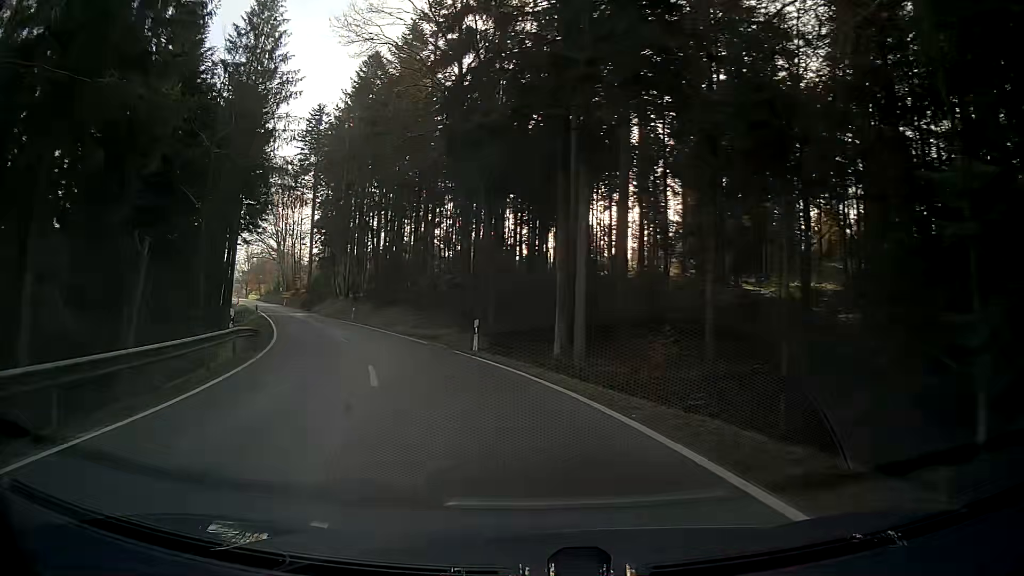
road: tertiary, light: Day
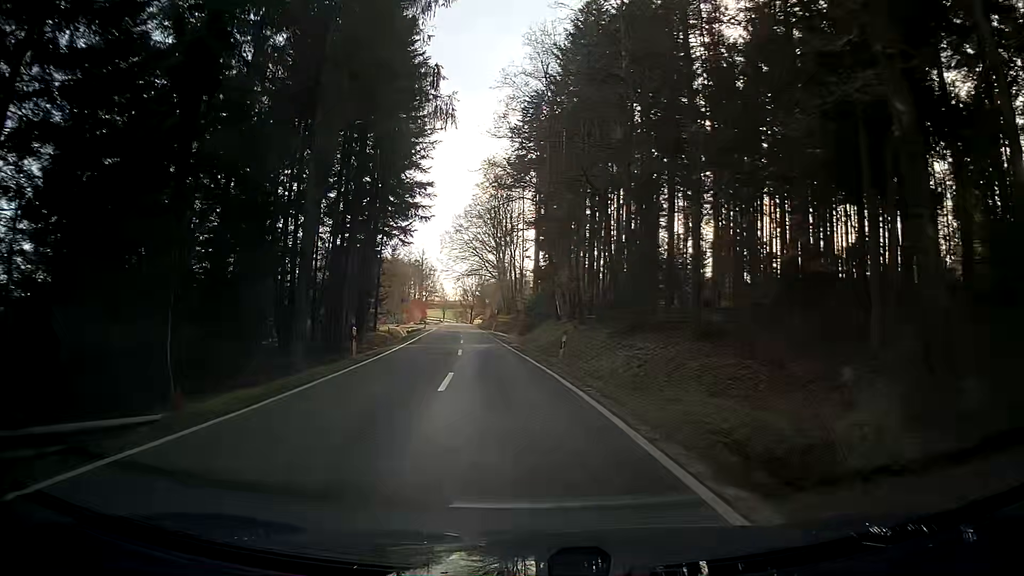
(-4.5, +24.0) m; -21°
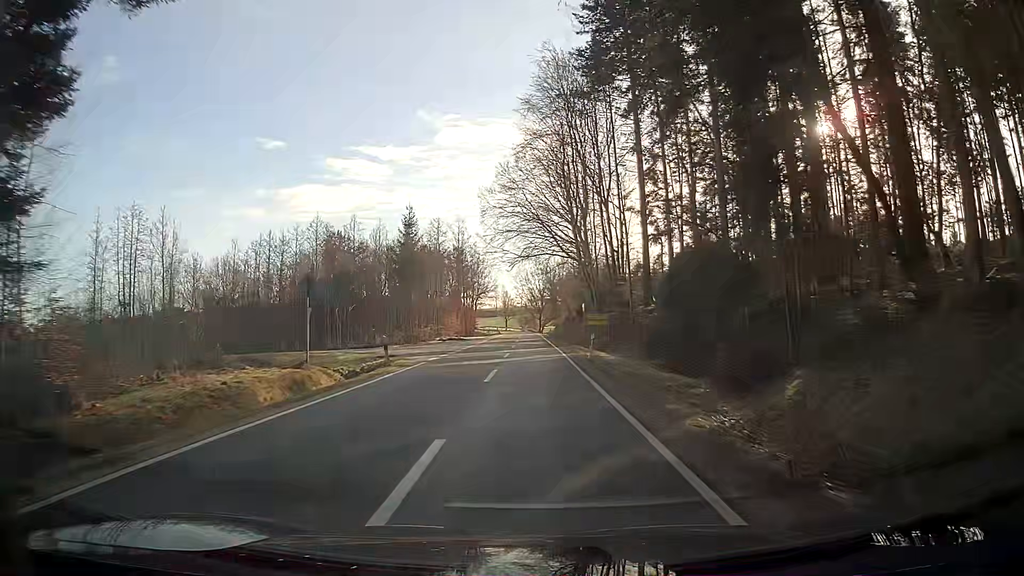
(-1.8, +45.0) m; -2°
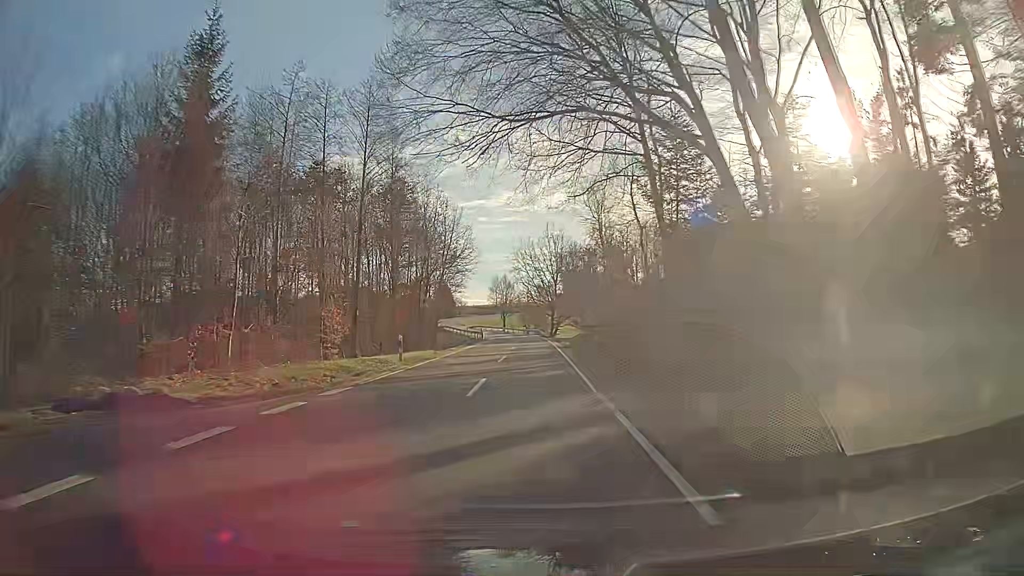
(-1.1, +51.7) m; -2°
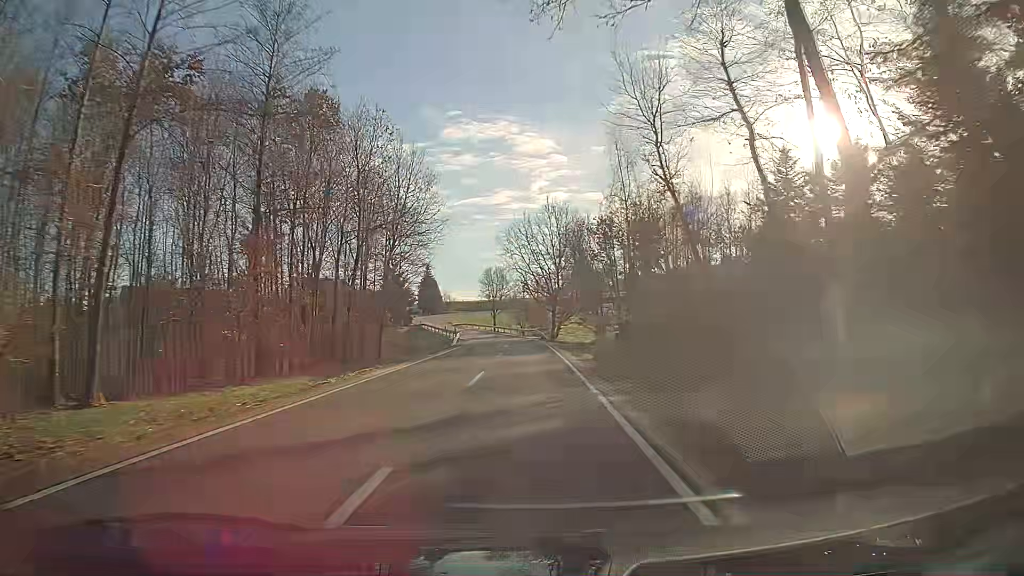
(+0.1, +22.0) m; +1°
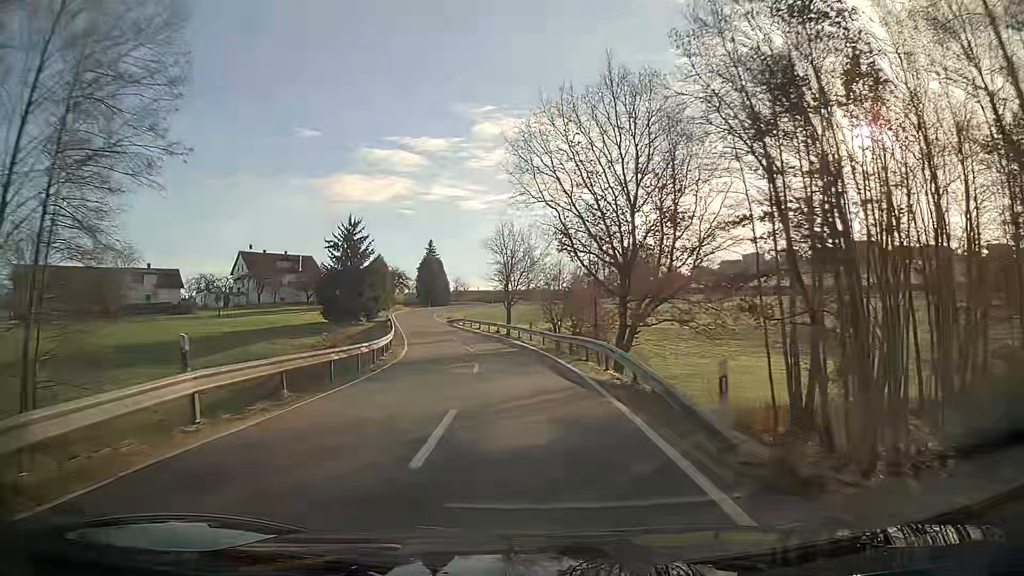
(-0.8, +43.9) m; -4°
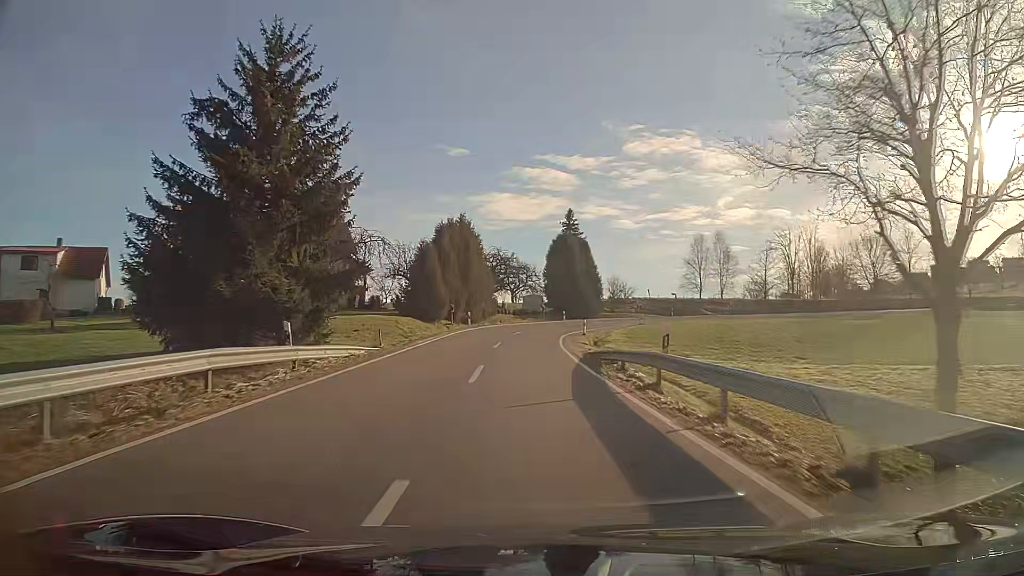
(-5.9, +52.1) m; -12°
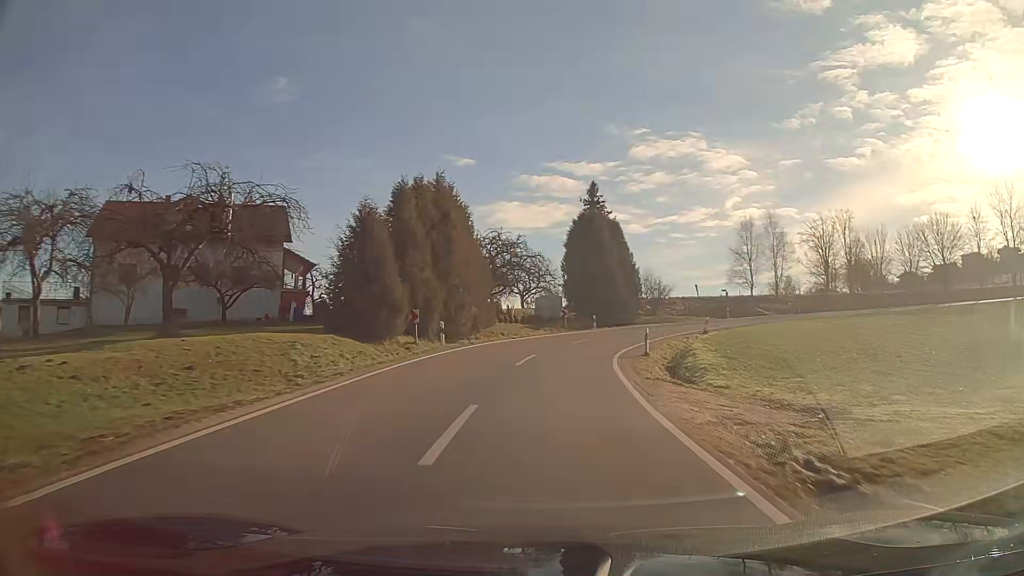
(-0.2, +18.7) m; 0°
